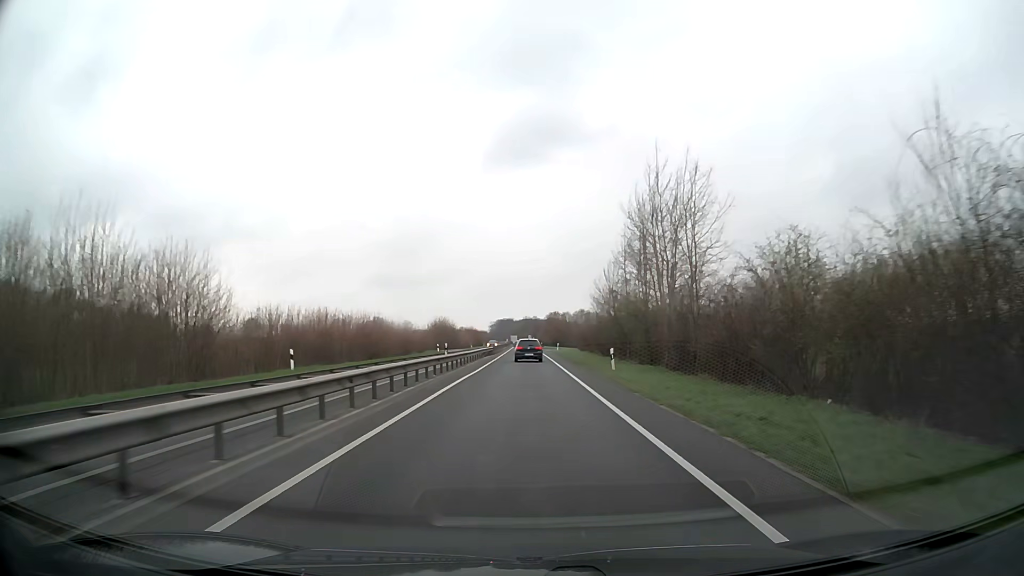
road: trunk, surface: asphalt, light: Day
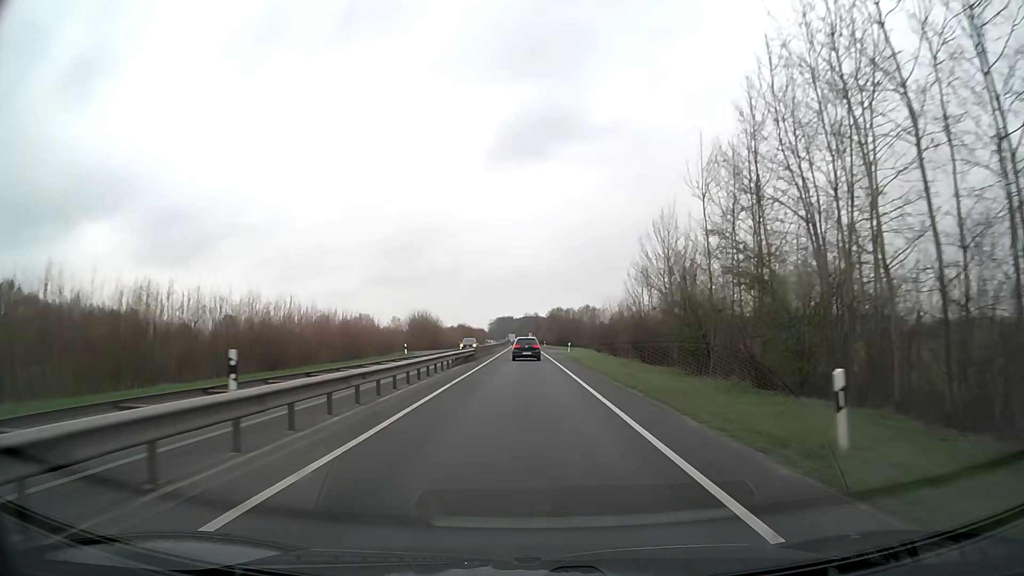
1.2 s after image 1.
(0.0, +21.5) m; 0°
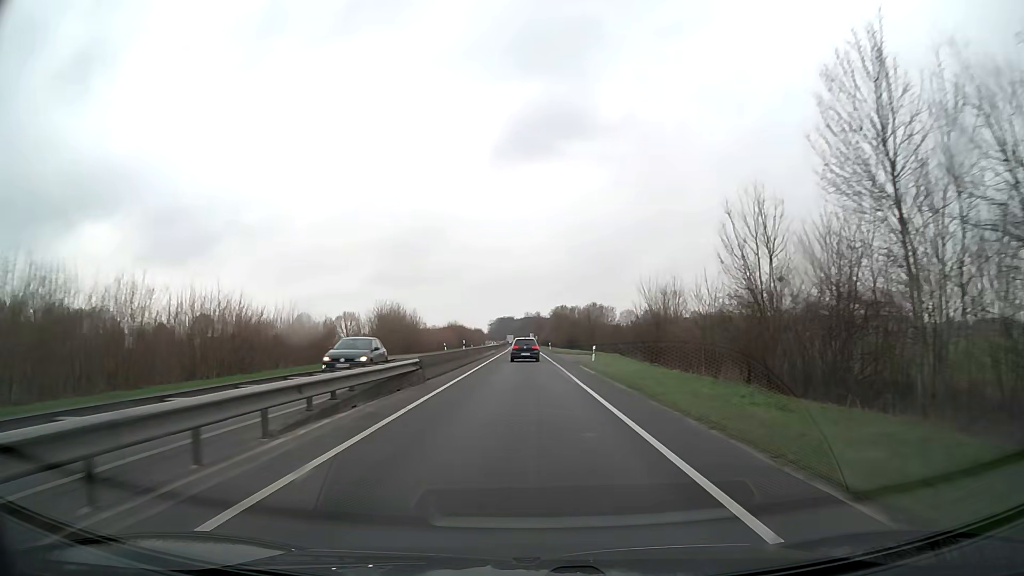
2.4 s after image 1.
(0.0, +21.1) m; 0°
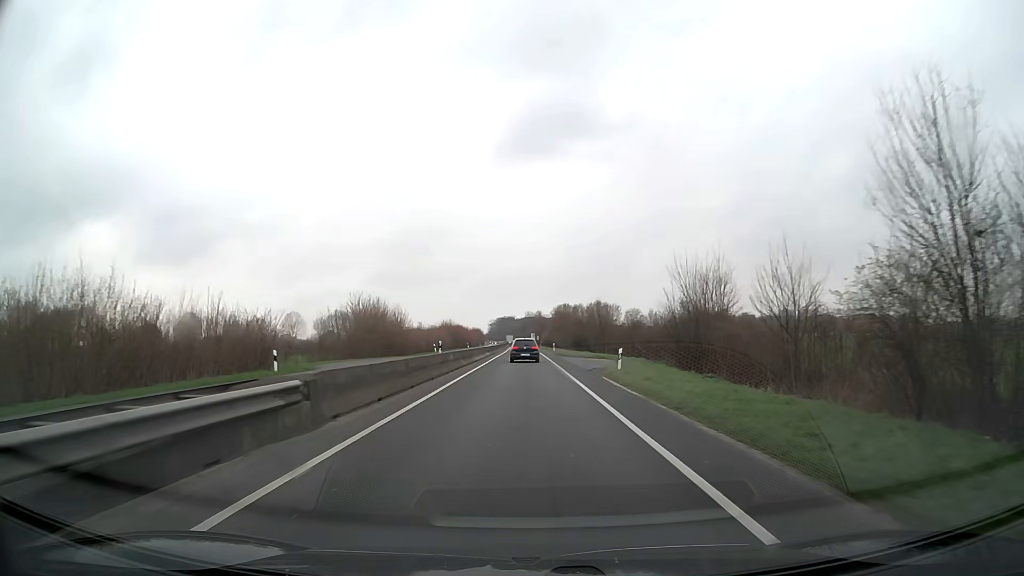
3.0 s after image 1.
(0.0, +10.4) m; 0°
